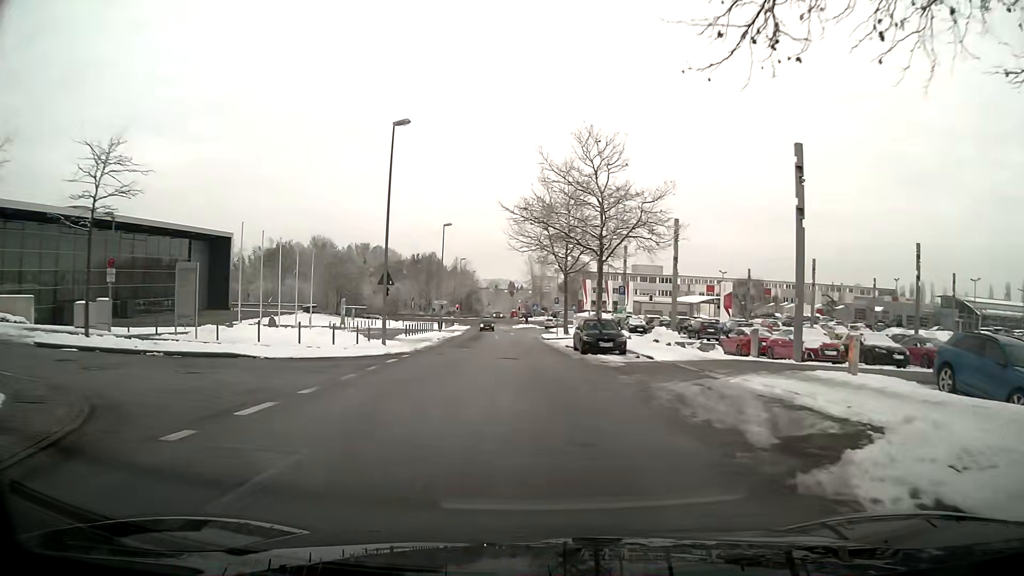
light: Day
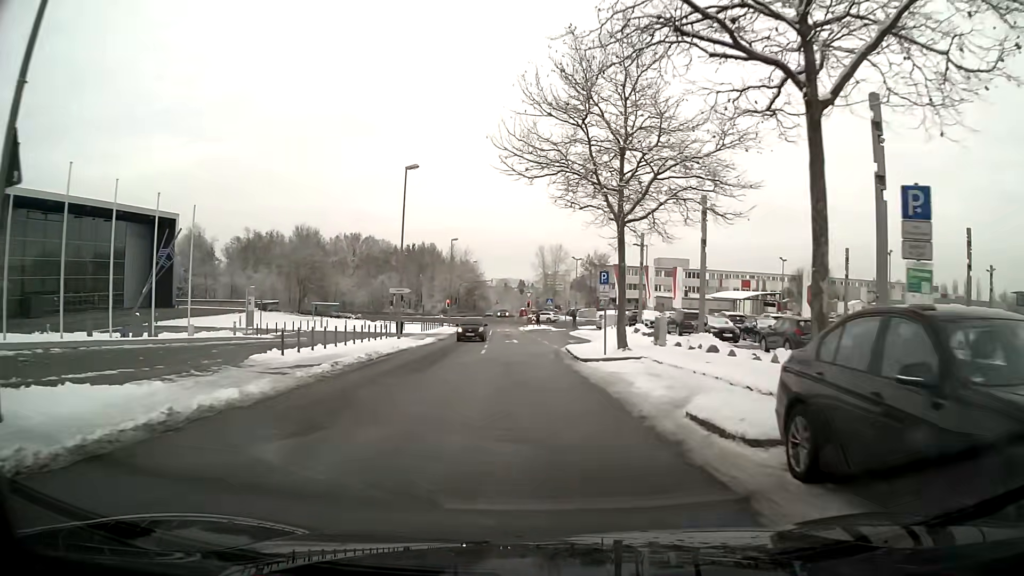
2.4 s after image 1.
(-0.2, +24.0) m; -1°
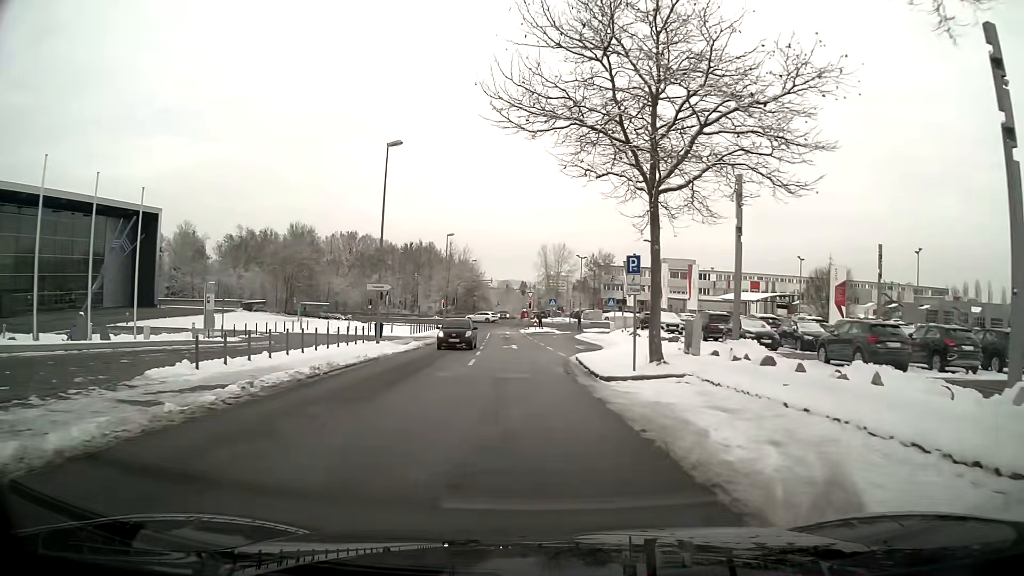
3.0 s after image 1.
(0.0, +5.8) m; 0°
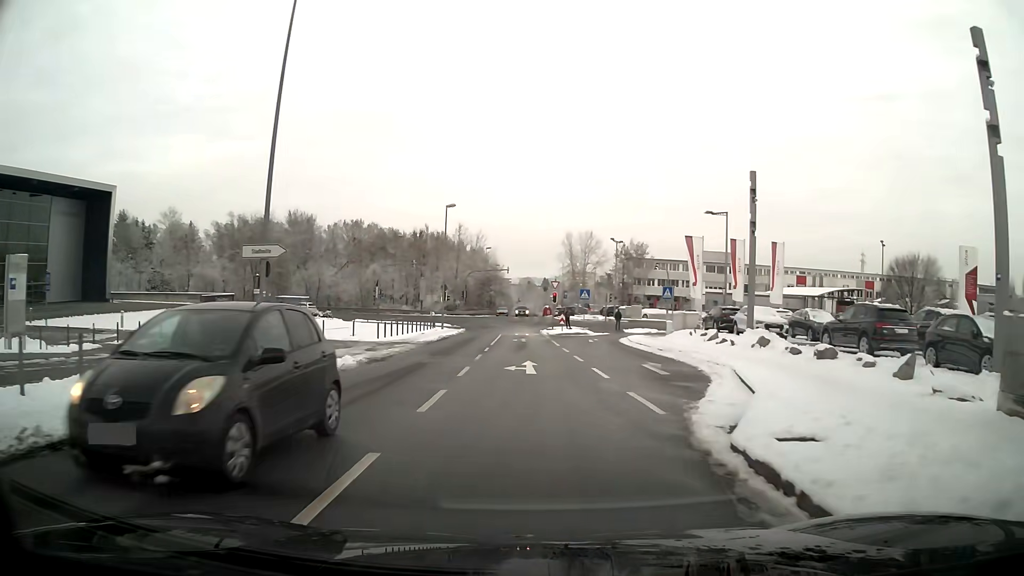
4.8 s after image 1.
(-0.3, +16.9) m; -2°
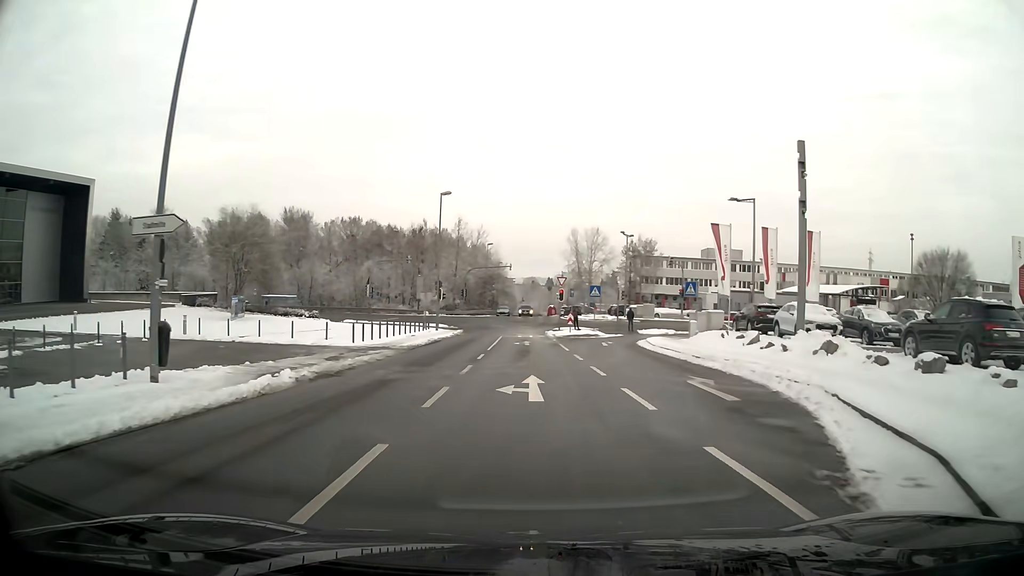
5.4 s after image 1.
(0.0, +5.5) m; 0°
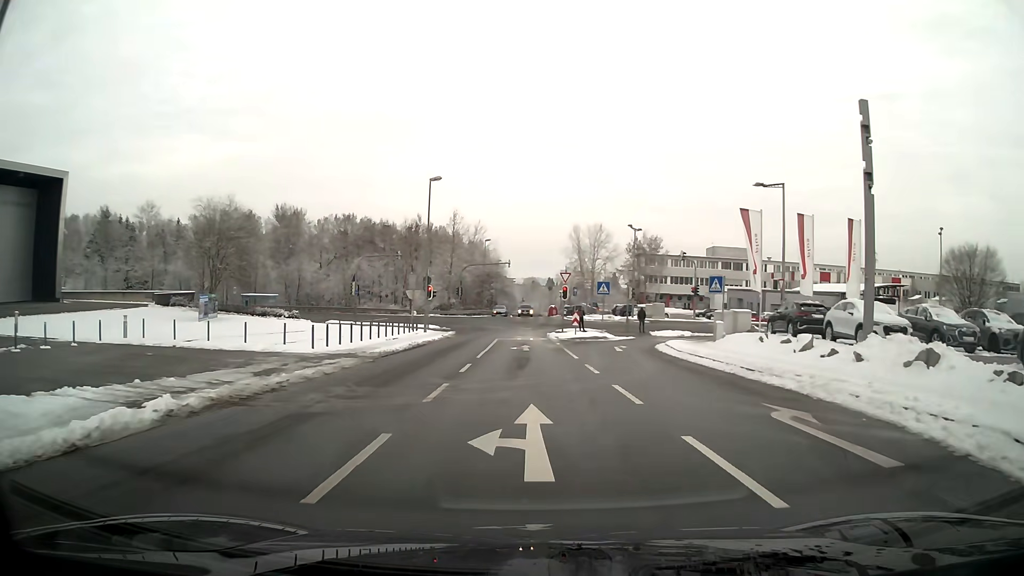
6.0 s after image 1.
(0.0, +5.4) m; 0°
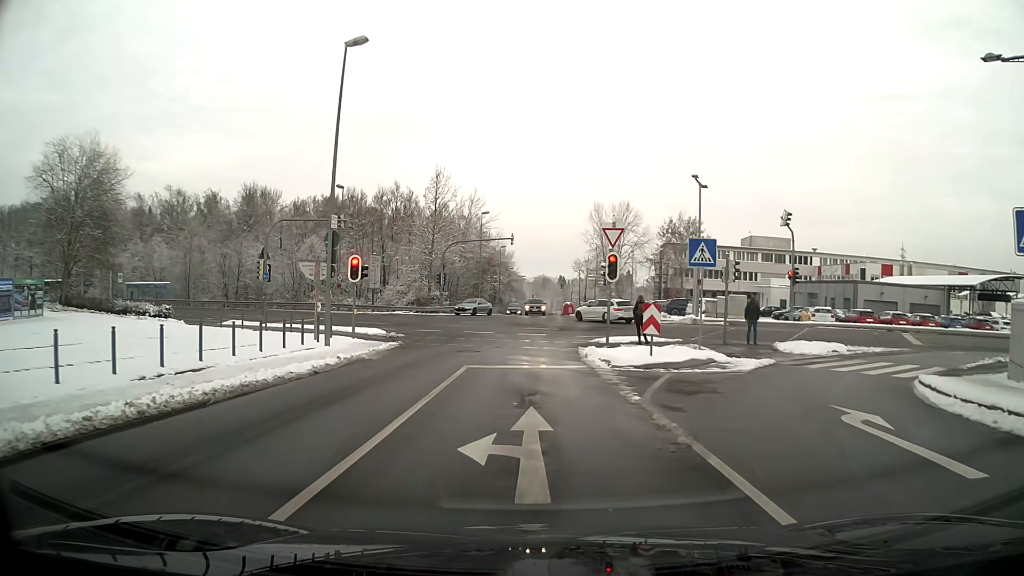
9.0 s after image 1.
(-0.2, +22.5) m; -1°
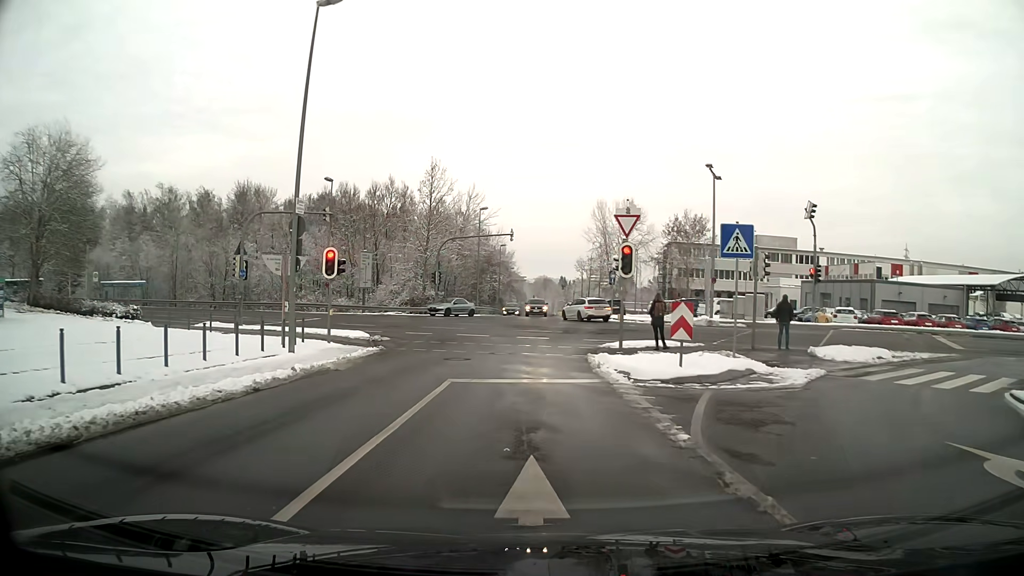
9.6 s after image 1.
(0.0, +3.2) m; 0°
